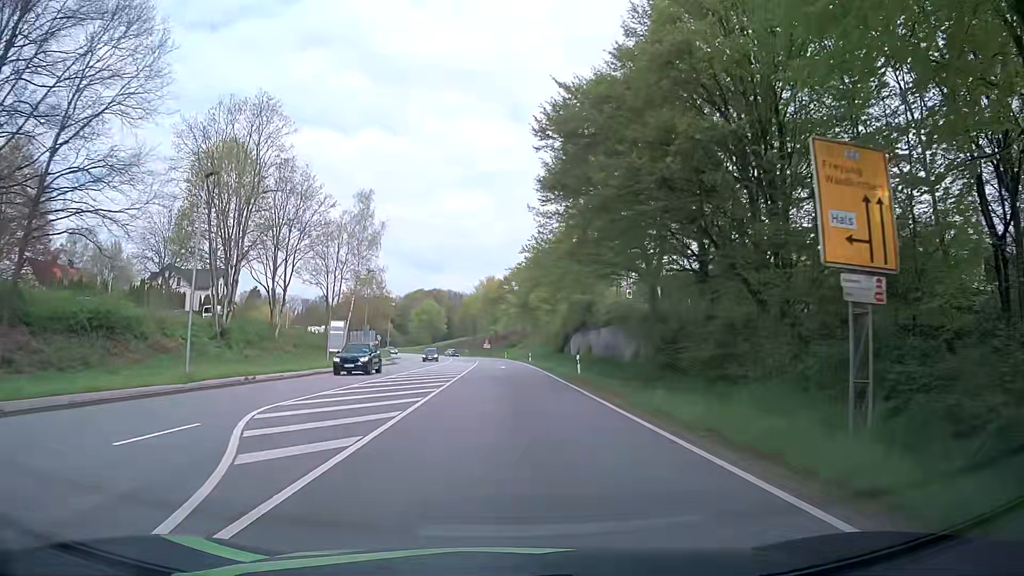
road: primary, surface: asphalt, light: Day
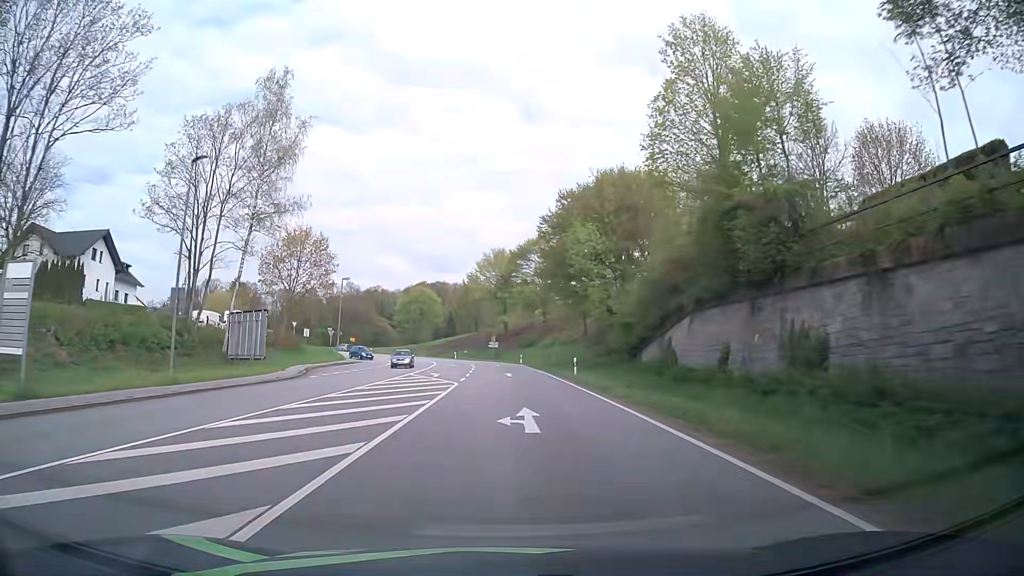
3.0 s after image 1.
(-0.7, +38.0) m; -2°
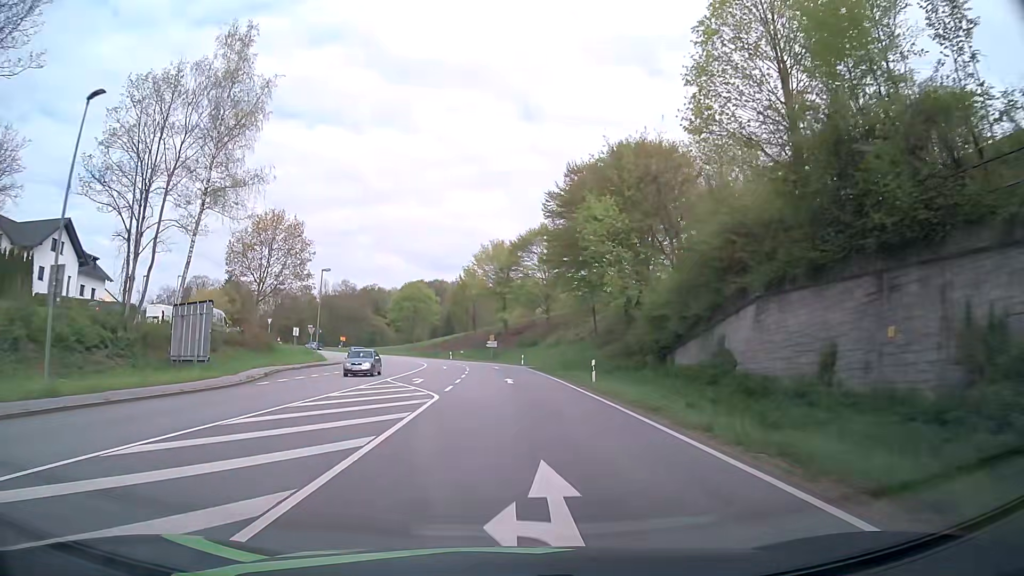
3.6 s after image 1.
(0.0, +7.6) m; 0°
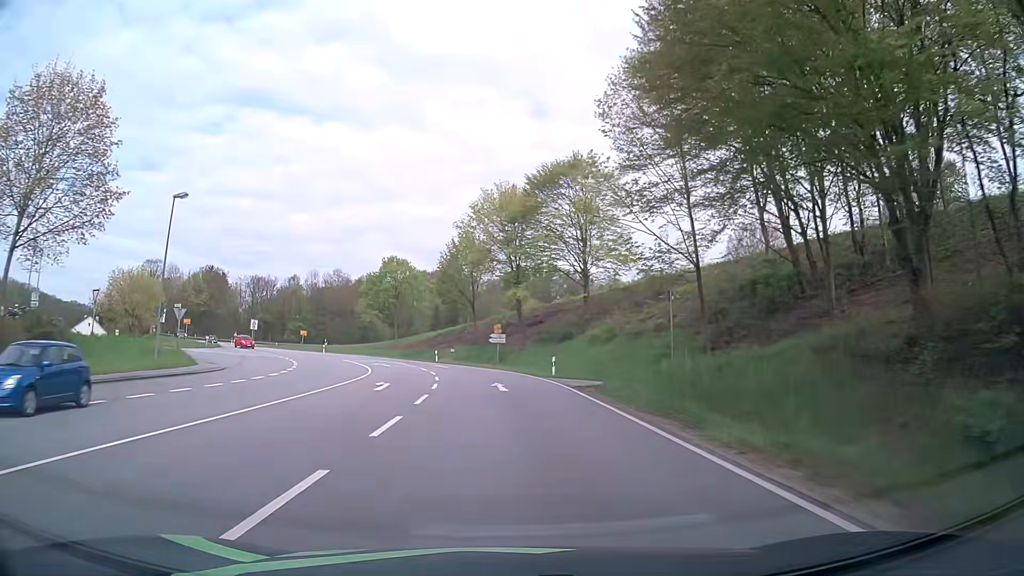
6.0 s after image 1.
(-0.1, +30.6) m; -1°
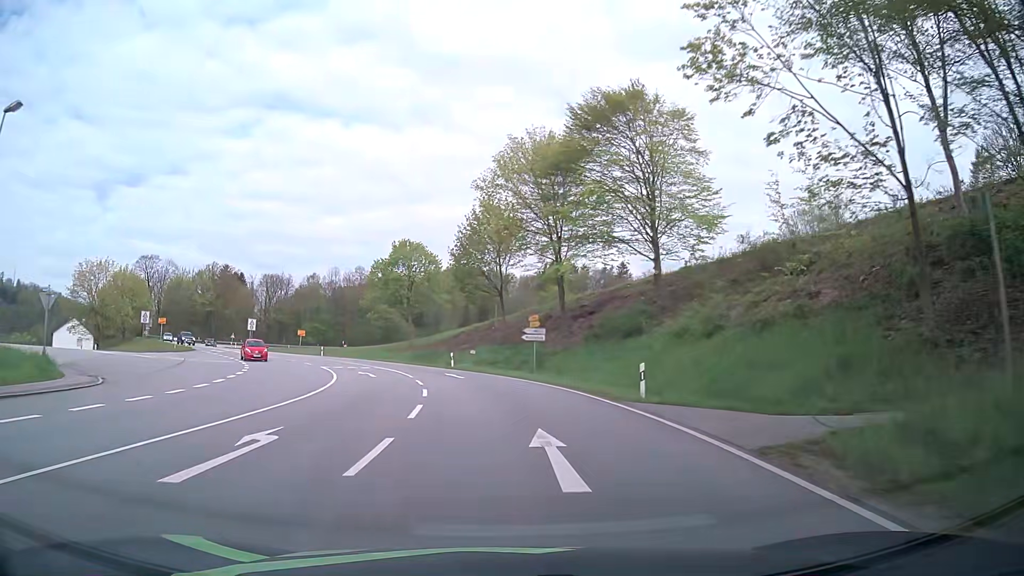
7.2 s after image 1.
(-0.3, +15.3) m; -2°
(0, +10) (-1, +20) (-3, +30) (-5, +40) (-9, +49) (-14, +58) (-20, +66) (-26, +73) (-33, +81) (-39, +88) m
